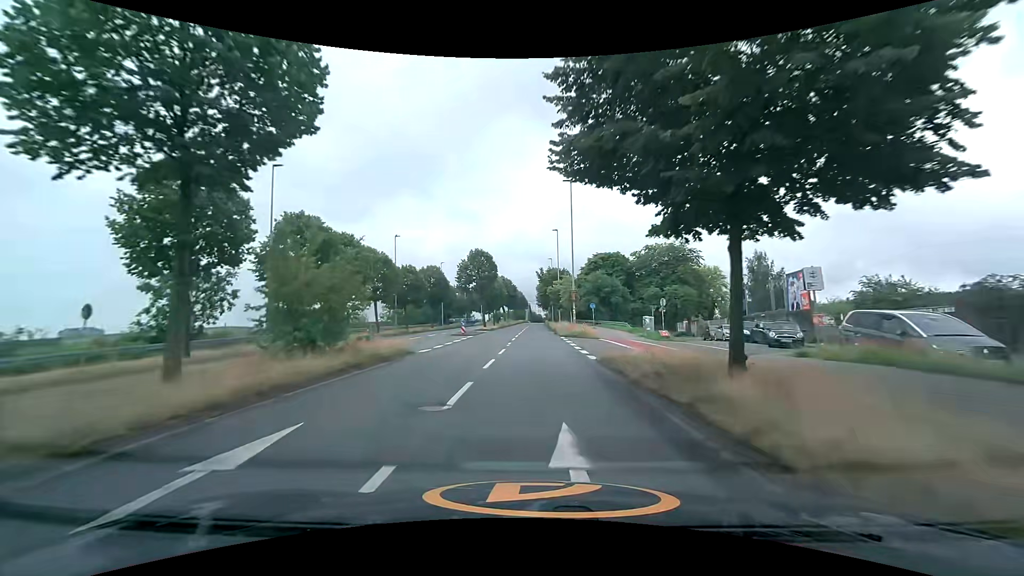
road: secondary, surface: asphalt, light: Day
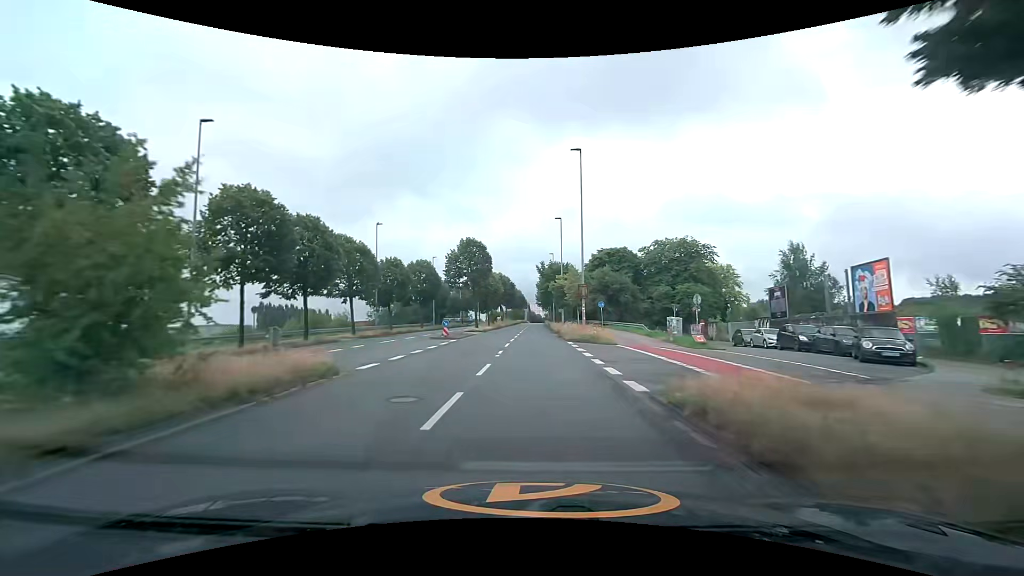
(-0.1, +7.5) m; -1°
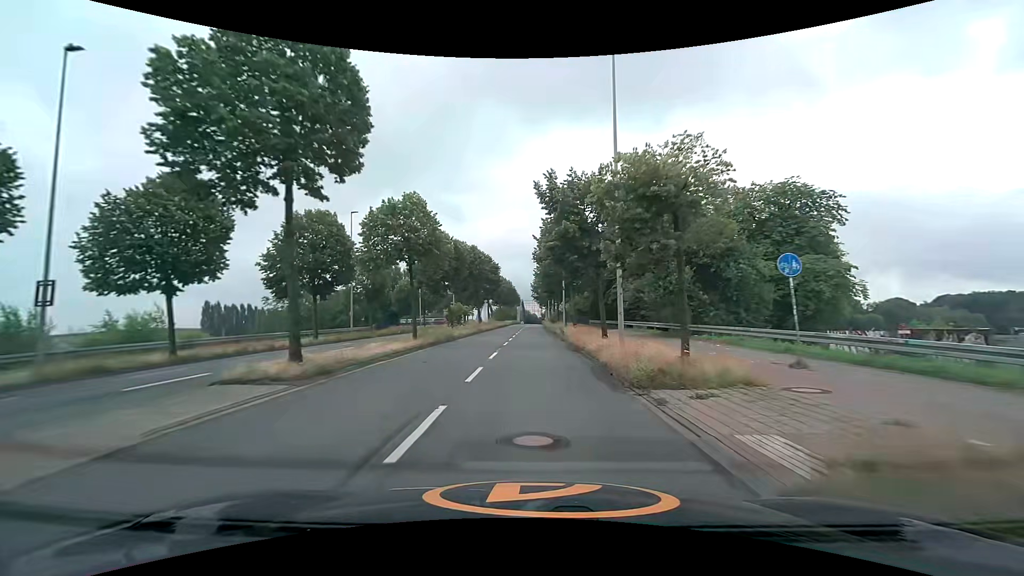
(+0.3, +36.8) m; +1°
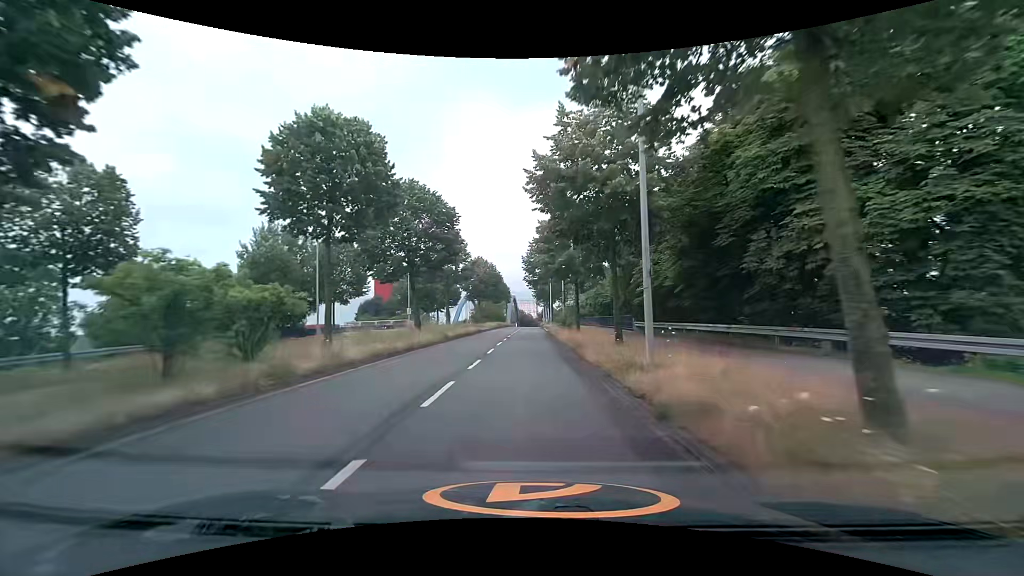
(+0.2, +35.4) m; +1°
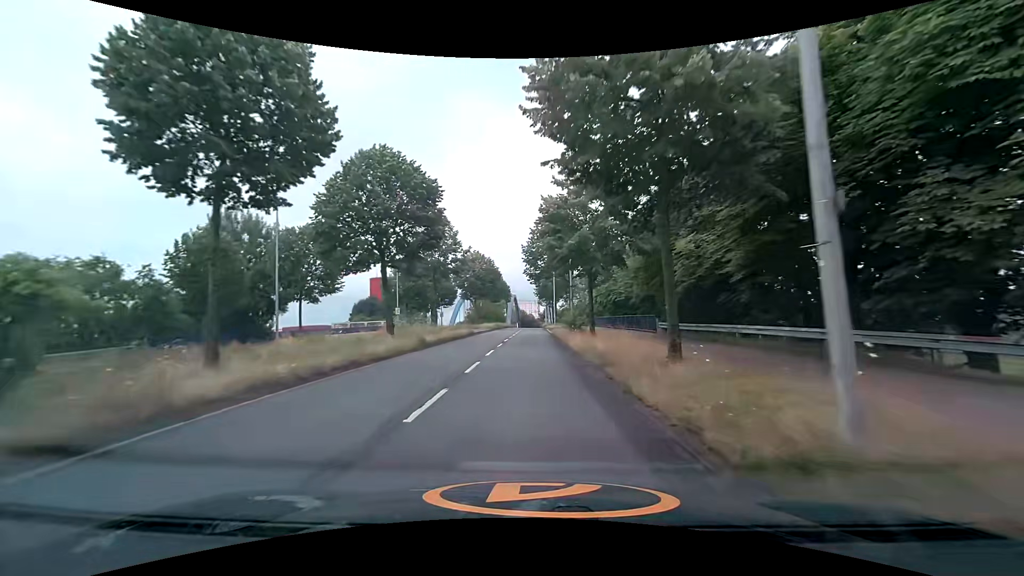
(0.0, +7.0) m; -1°
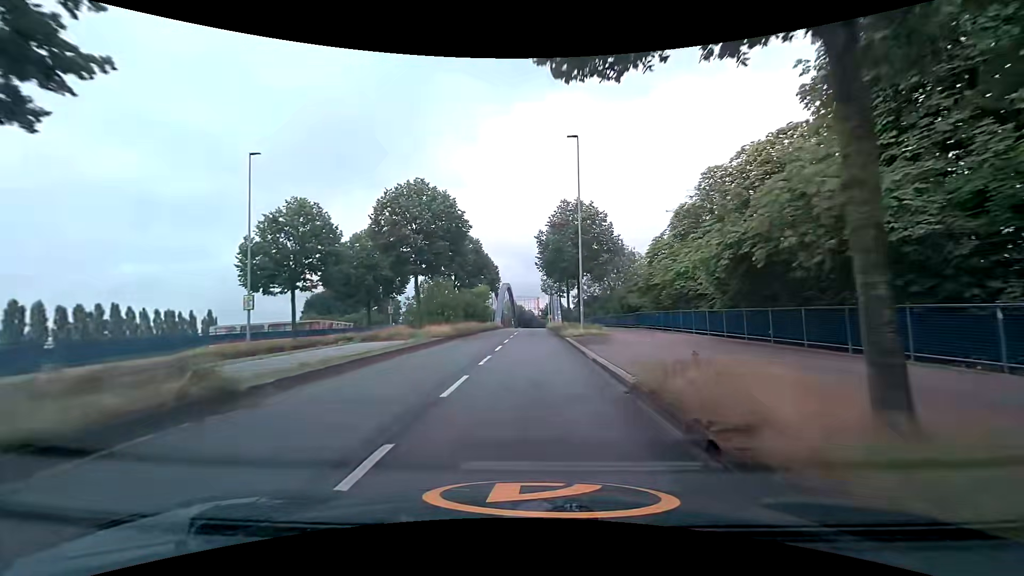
(+0.2, +34.3) m; +1°
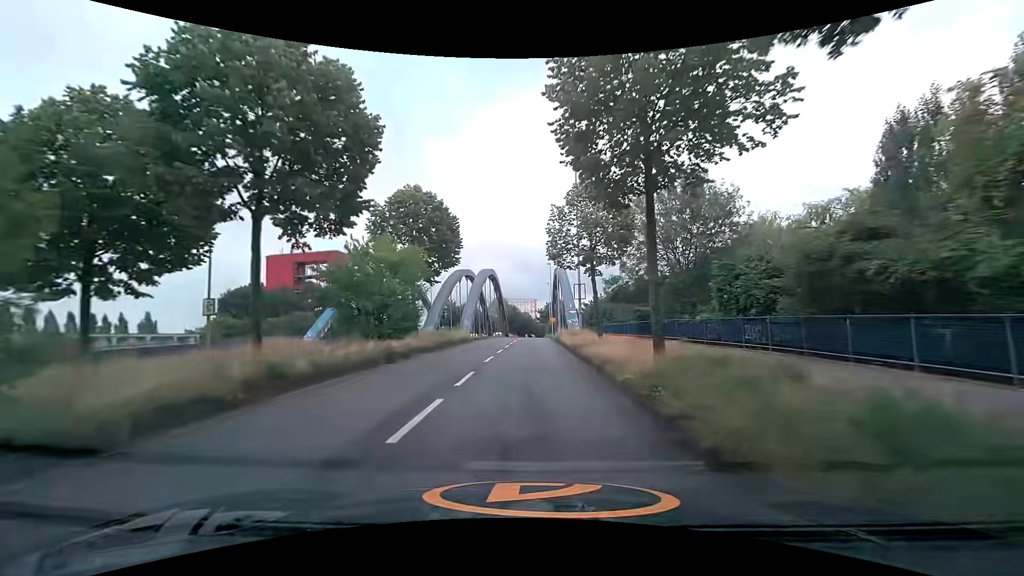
(+0.1, +33.8) m; -1°
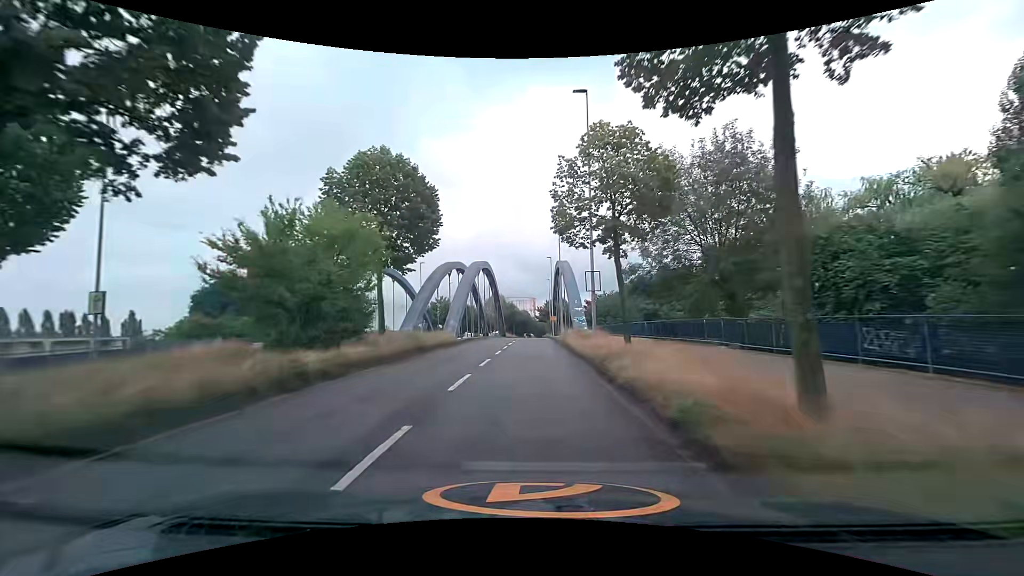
(+0.1, +7.0) m; +1°
(0, +10) (0, +20) (0, +30) (0, +40) (0, +50) (0, +60) (0, +70) (0, +80) (0, +90) (0, +100) m
